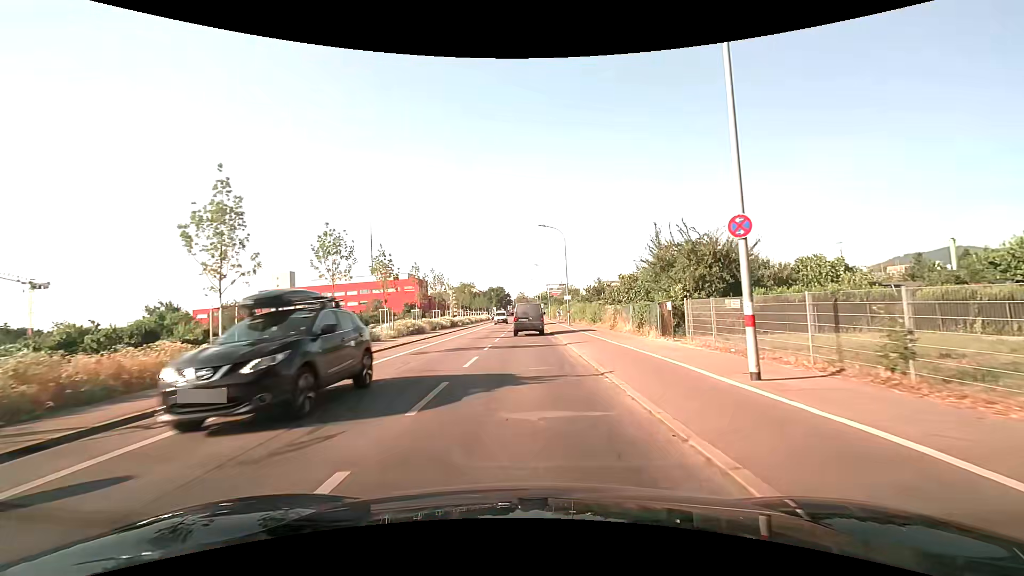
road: secondary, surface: asphalt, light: Day
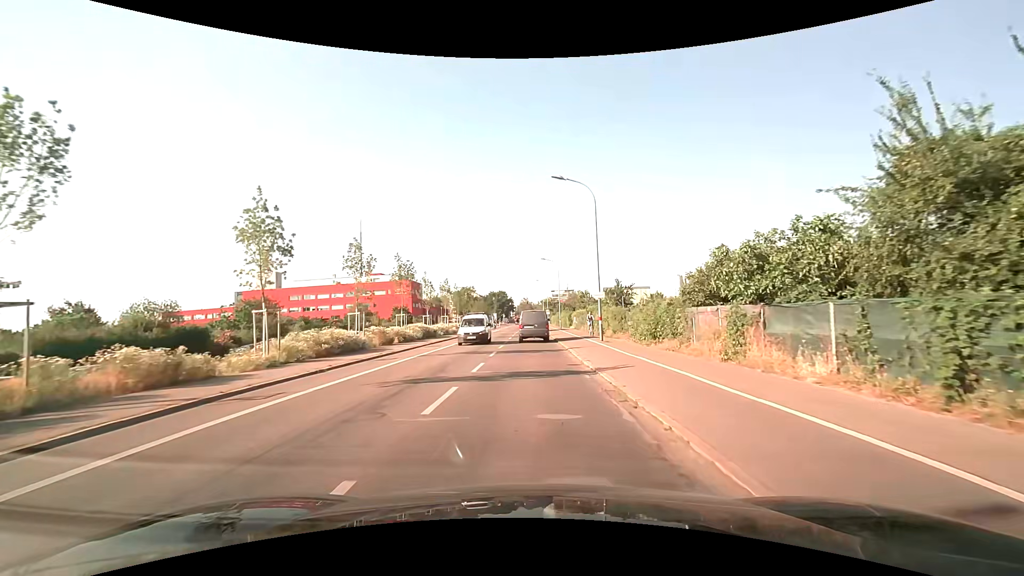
(-0.1, +17.6) m; 0°
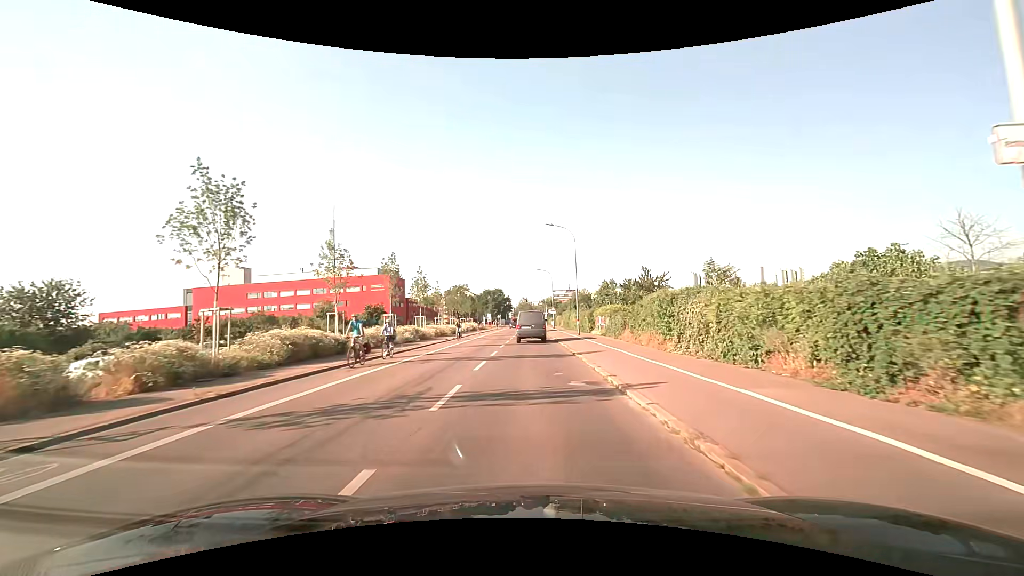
(-0.1, +23.6) m; -1°
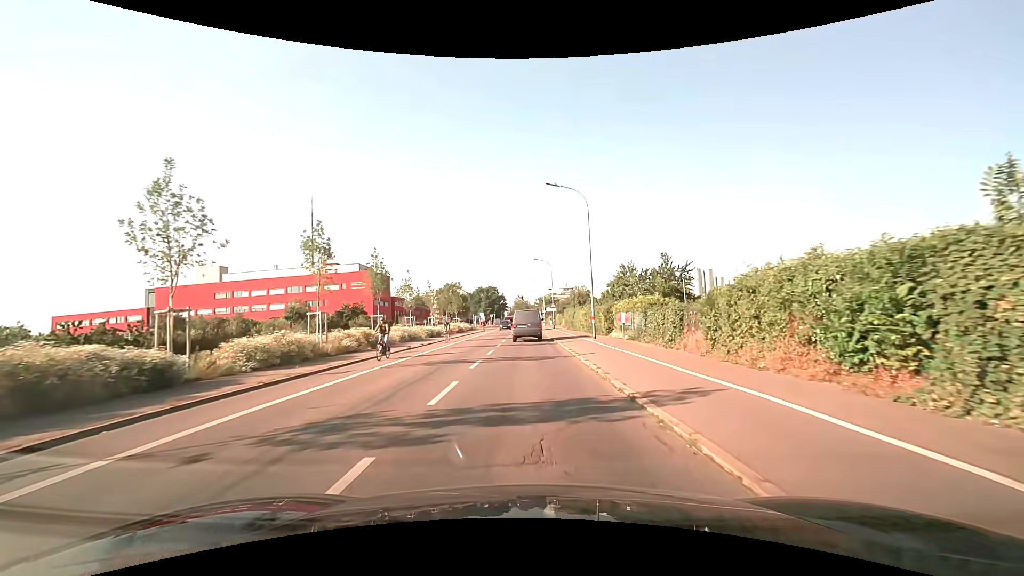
(+0.1, +11.8) m; +1°
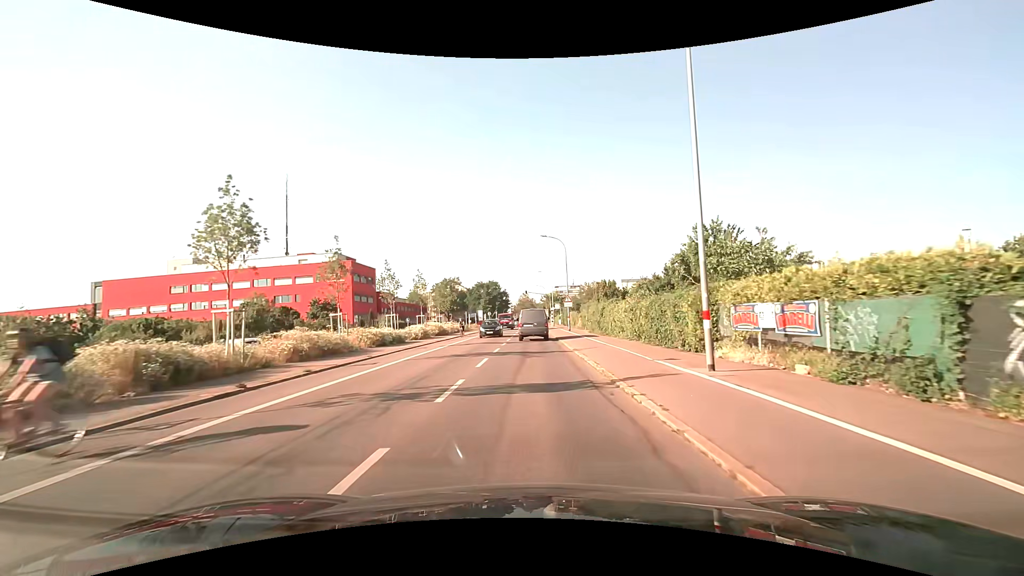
(0.0, +17.7) m; 0°
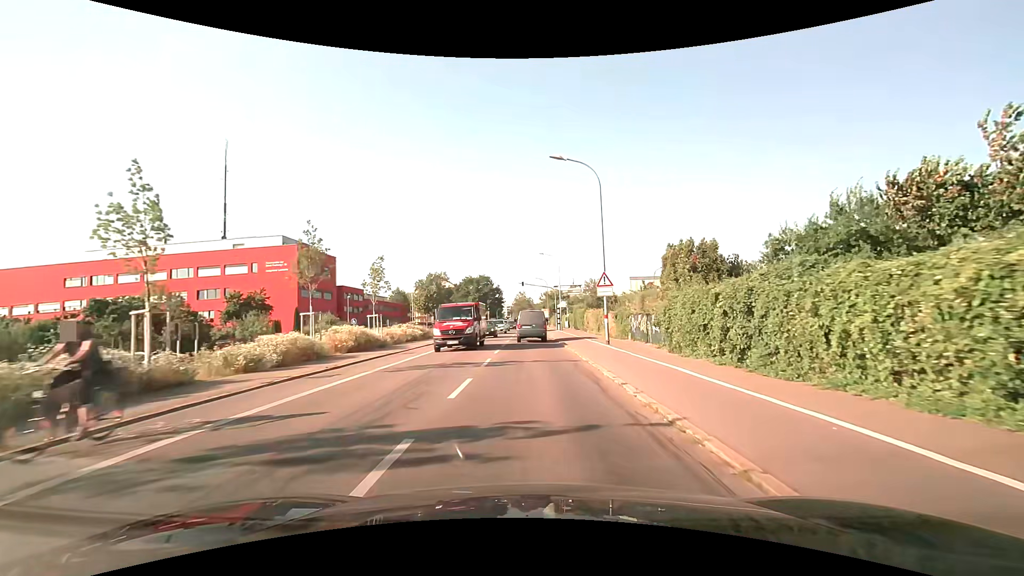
(-0.1, +23.6) m; 0°
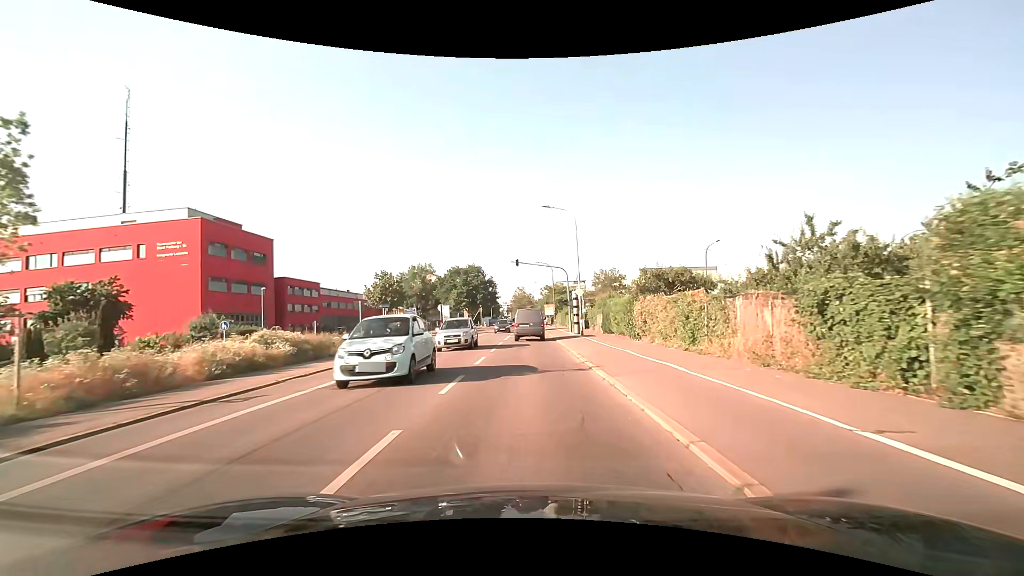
(+0.4, +23.6) m; 0°
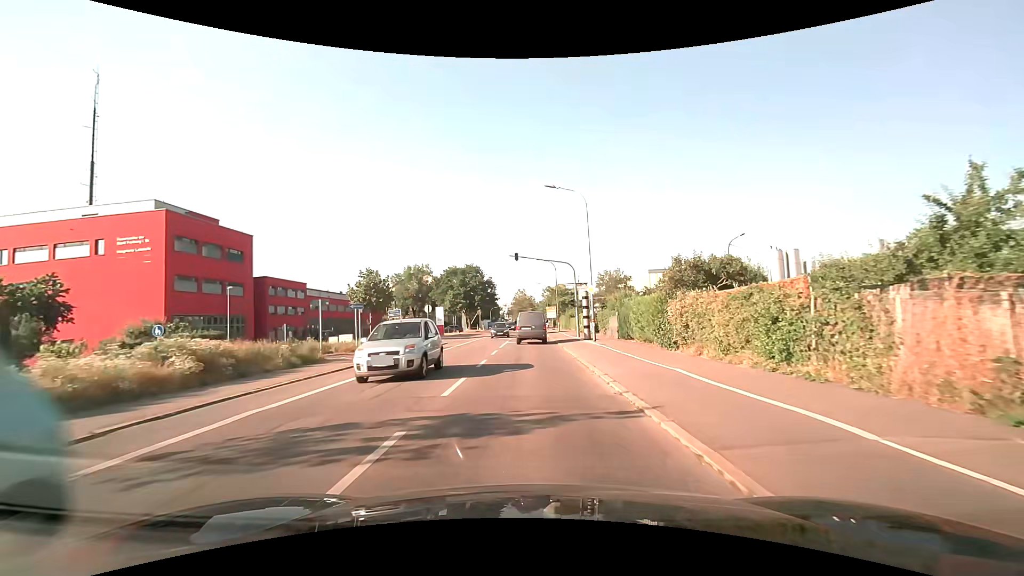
(0.0, +5.9) m; 0°
(0, +10) (0, +20) (0, +30) (0, +40) (0, +50) (0, +60) (0, +70) (0, +80) (0, +90) (0, +100) m
